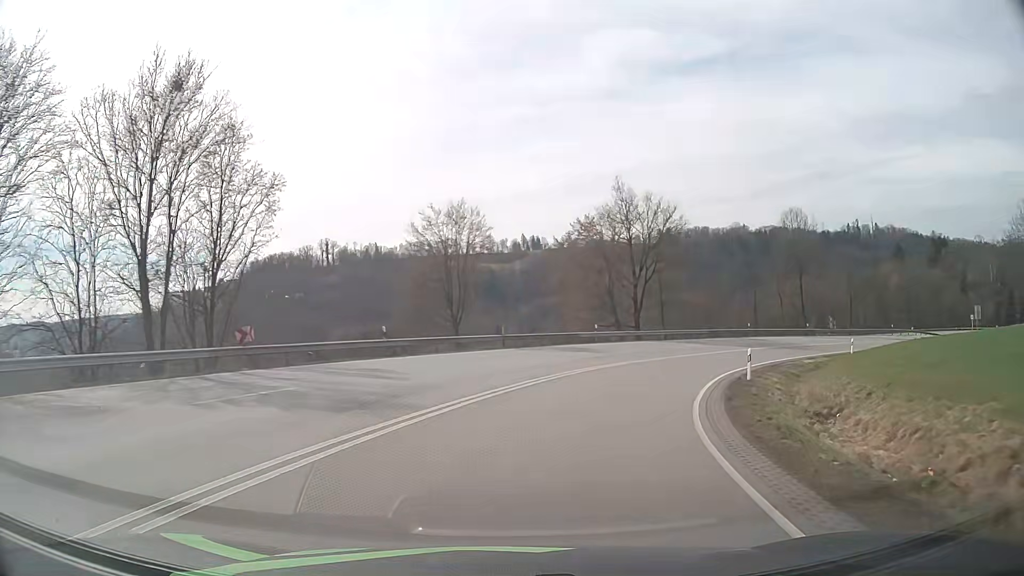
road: primary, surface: asphalt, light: Day
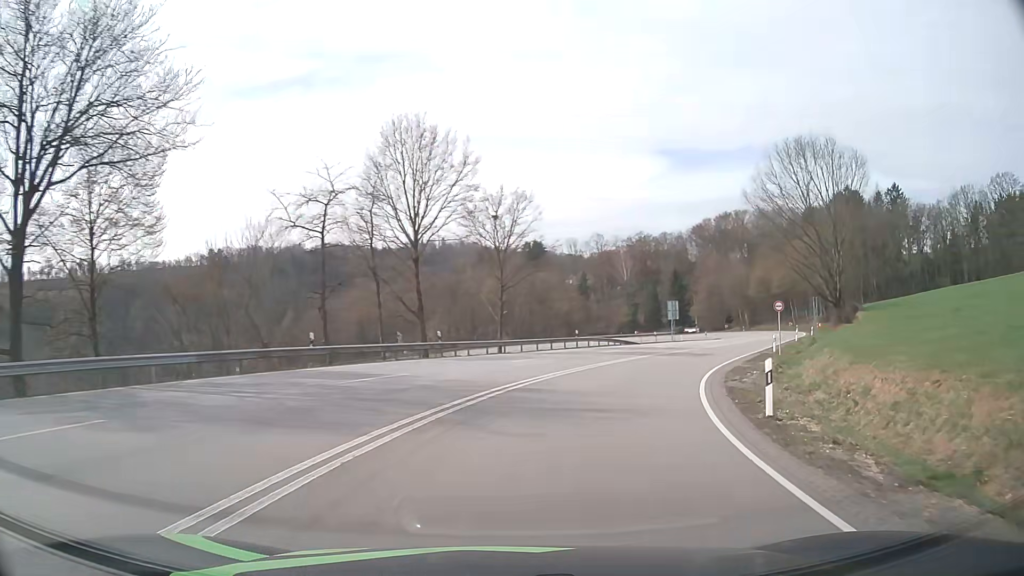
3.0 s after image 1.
(+11.9, +35.2) m; +38°
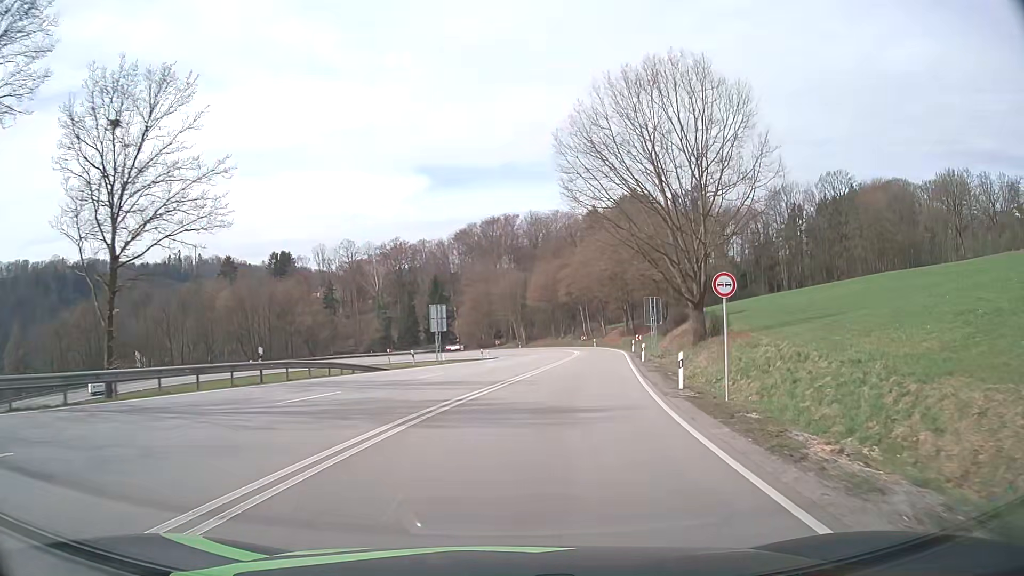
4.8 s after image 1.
(+4.5, +23.2) m; +20°
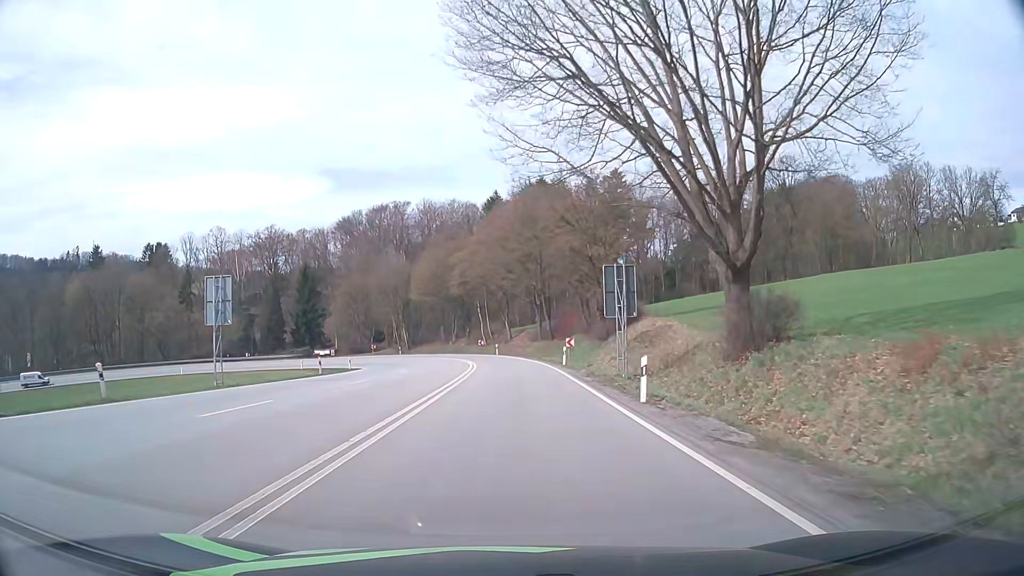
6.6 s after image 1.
(+2.5, +24.6) m; +9°
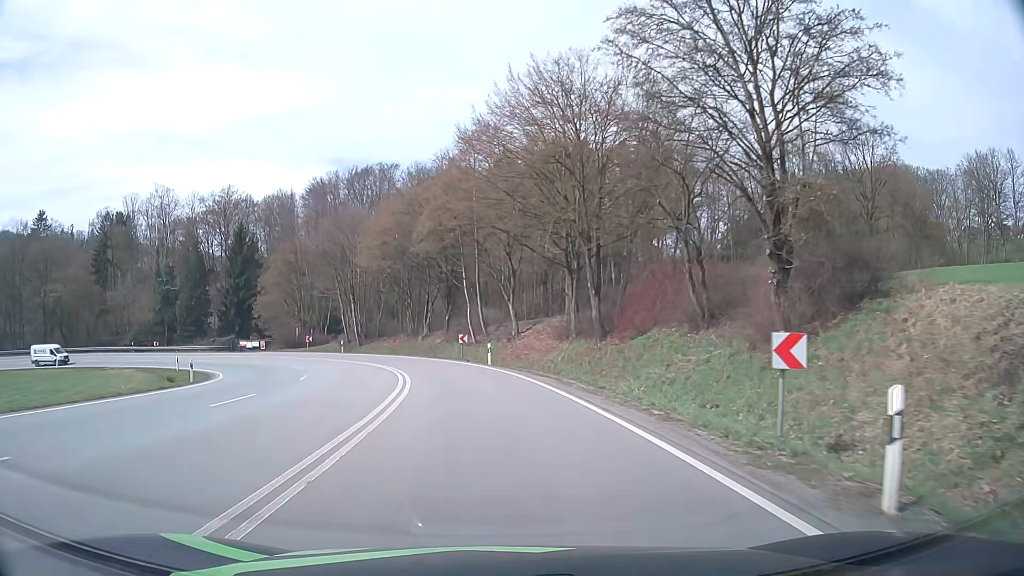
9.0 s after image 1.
(+0.2, +33.5) m; 0°
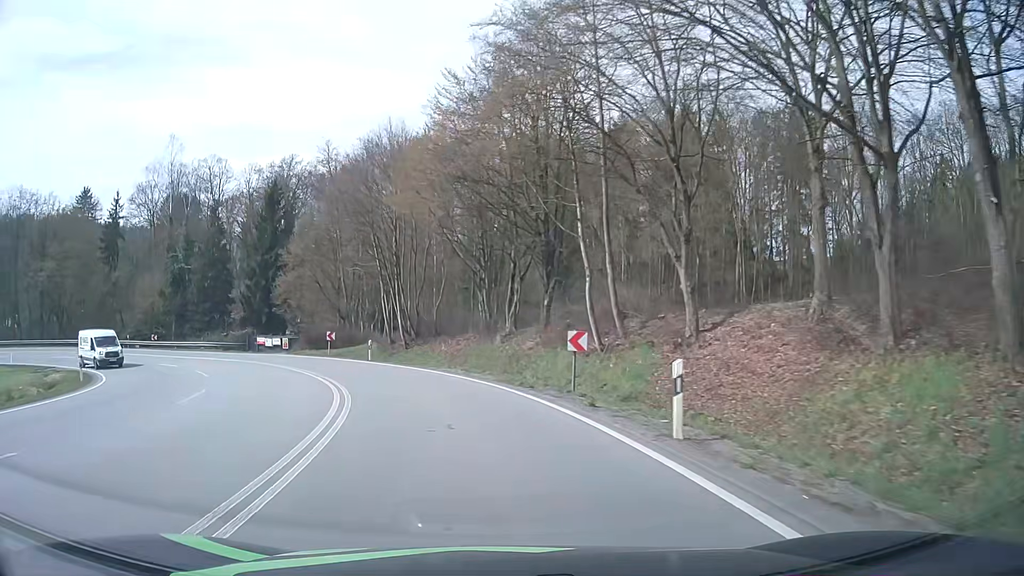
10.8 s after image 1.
(-1.4, +23.7) m; -9°
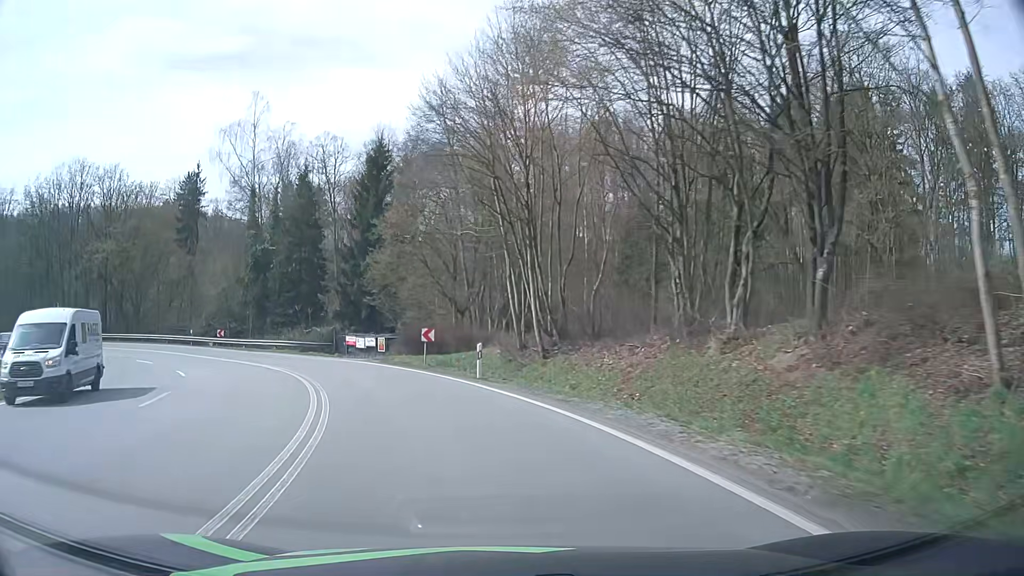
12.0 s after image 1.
(-1.5, +14.6) m; -12°
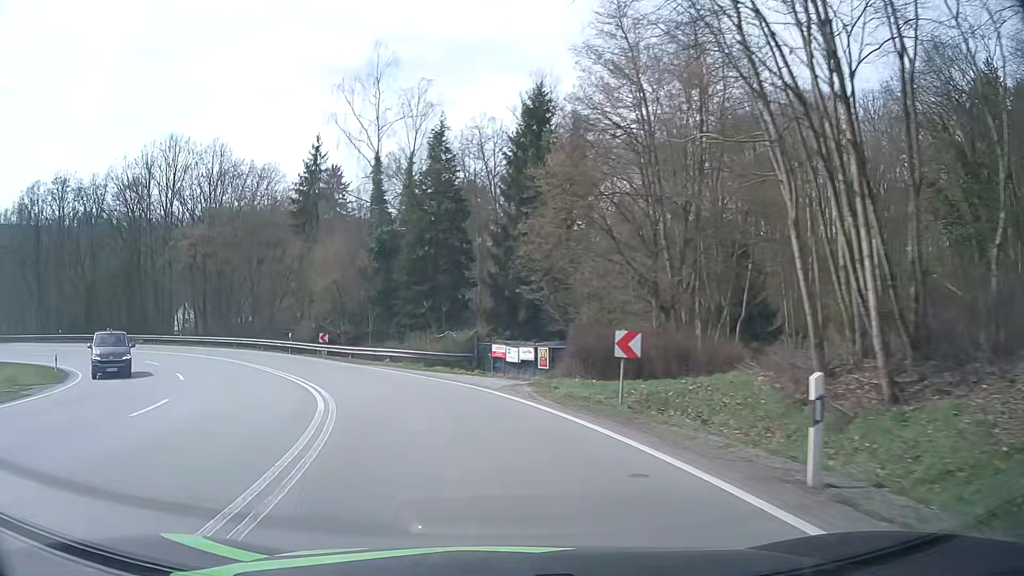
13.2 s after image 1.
(-1.7, +13.8) m; -14°
(-1, +10) (-4, +20) (-8, +28) (-14, +37) (-21, +43) (-30, +49) (-39, +52) (-49, +54) (-59, +54) (-69, +52) m
